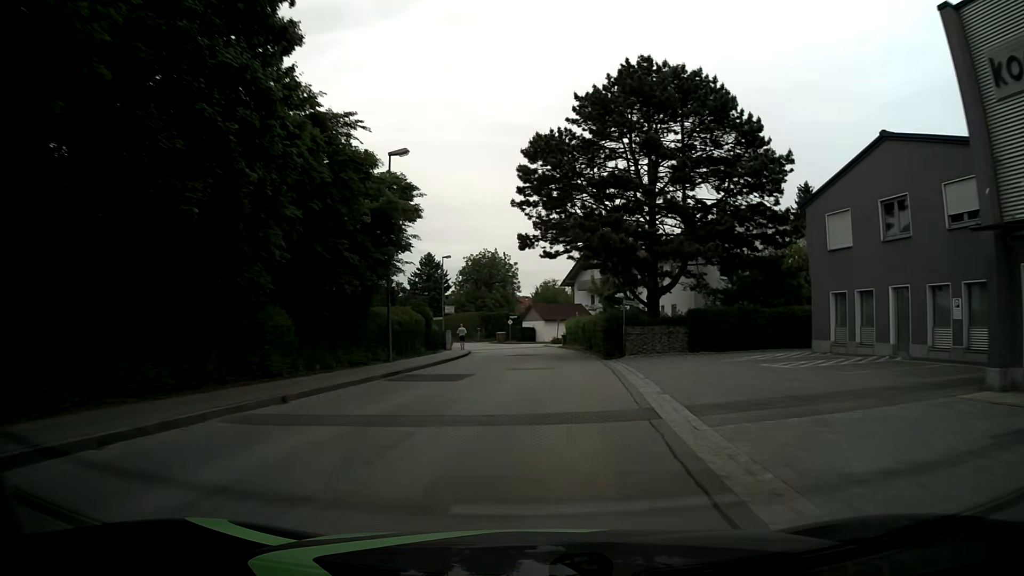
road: unclassified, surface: asphalt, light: Day
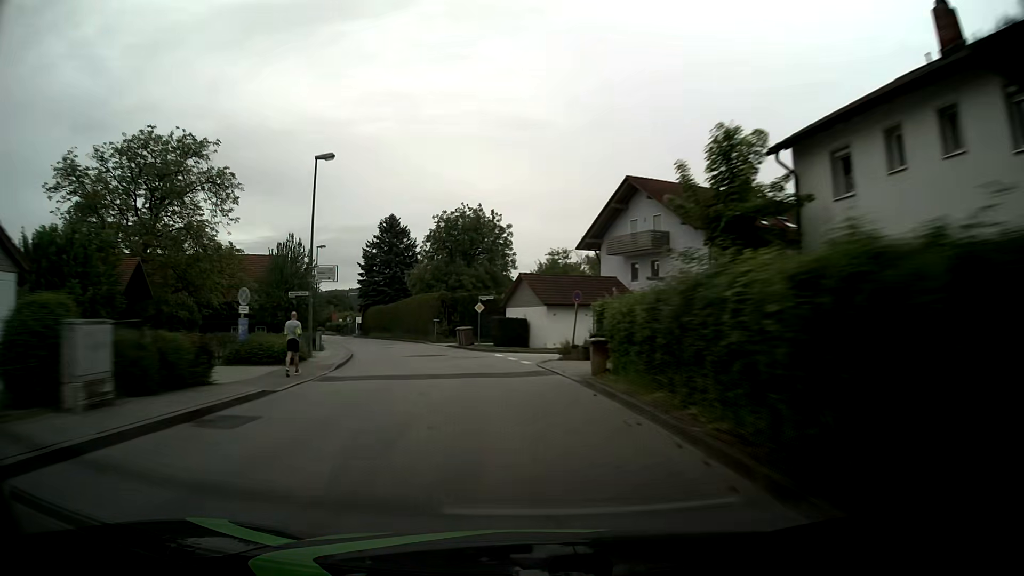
(+1.2, +35.3) m; 0°
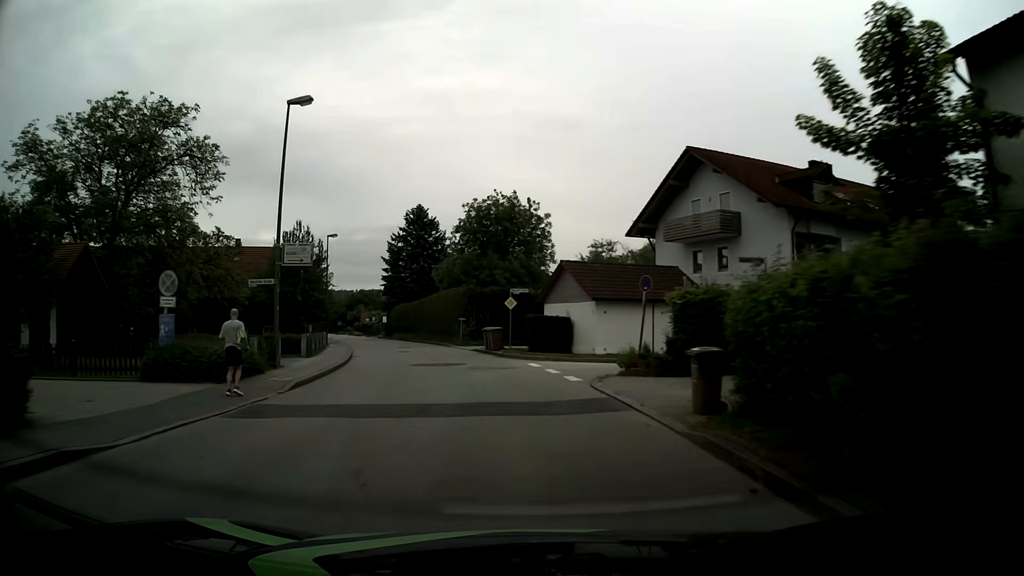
(-0.2, +7.3) m; -3°
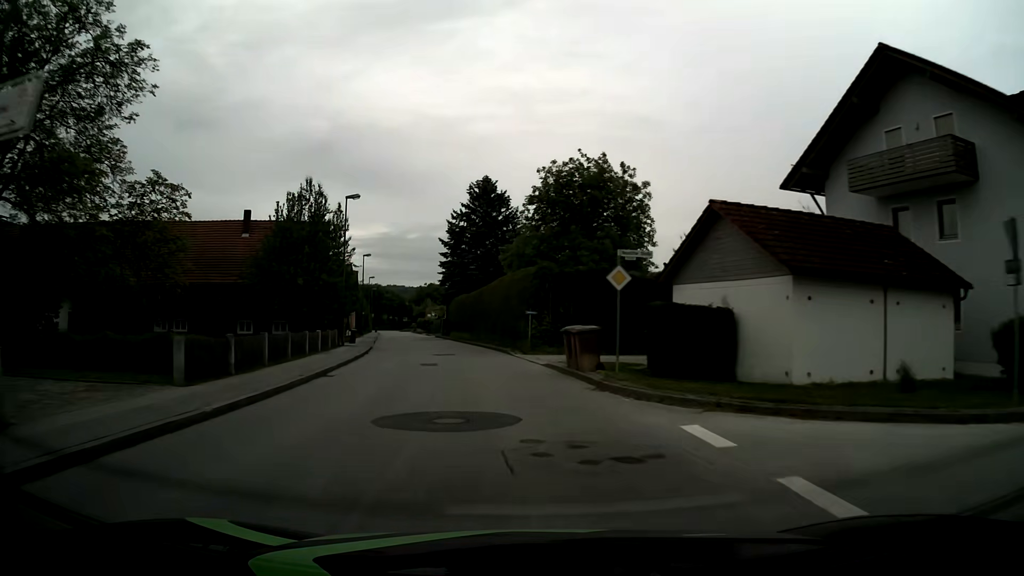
(-0.9, +14.8) m; -6°
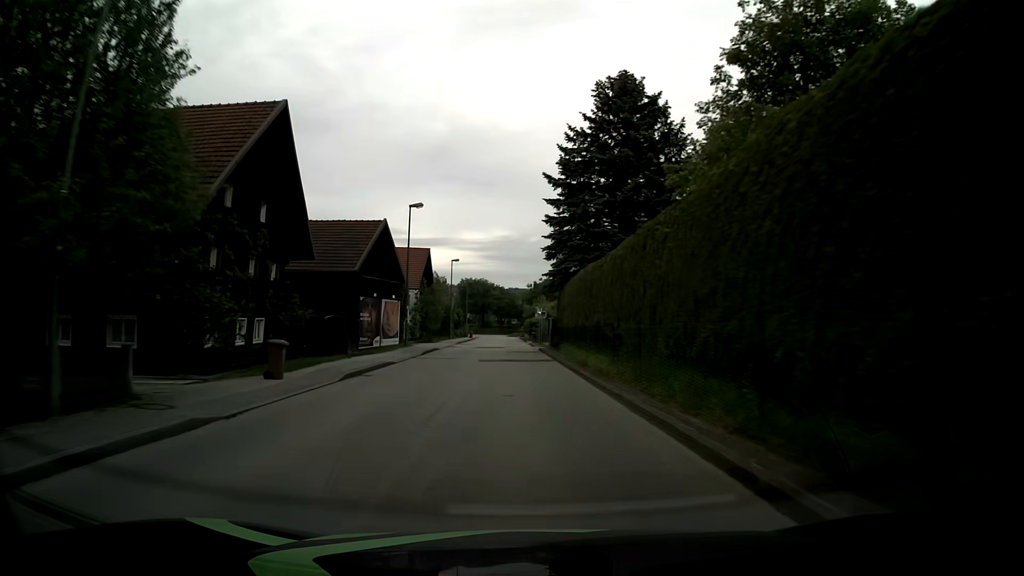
(-3.1, +29.8) m; -11°
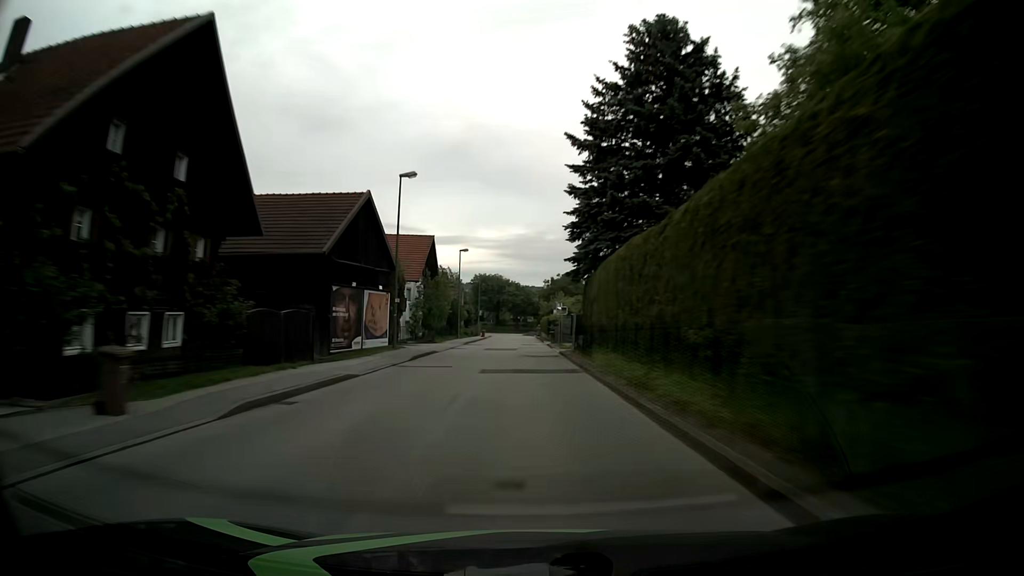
(-0.1, +7.6) m; -1°
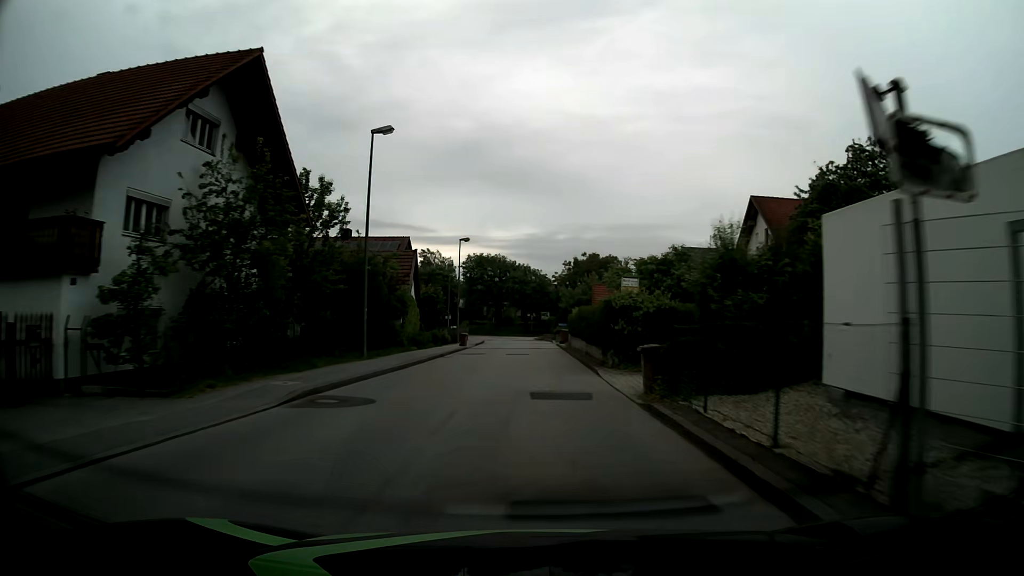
(-0.6, +38.1) m; 0°
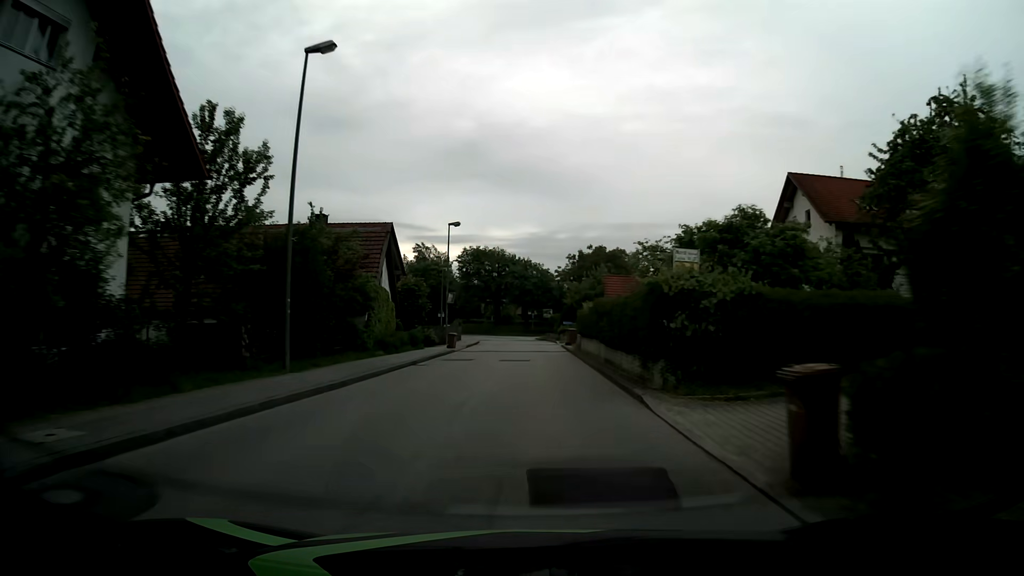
(-0.1, +7.7) m; -1°
(0, +10) (0, +20) (0, +30) (0, +40) (0, +50) (0, +60) (-1, +70) (-4, +80) (-8, +88) (-14, +96) m
